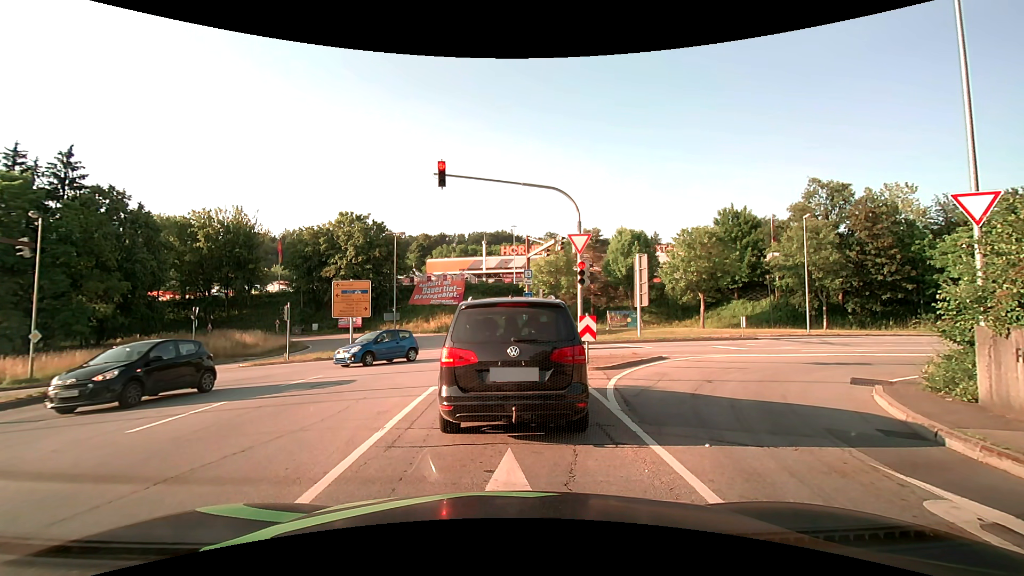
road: primary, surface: asphalt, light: Day
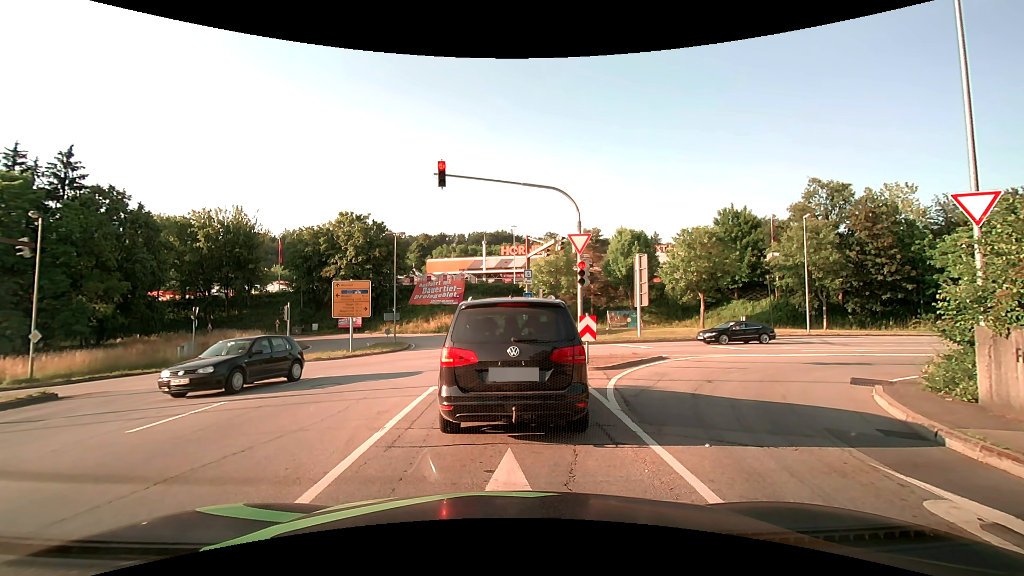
(0.0, 0.0) m; 0°
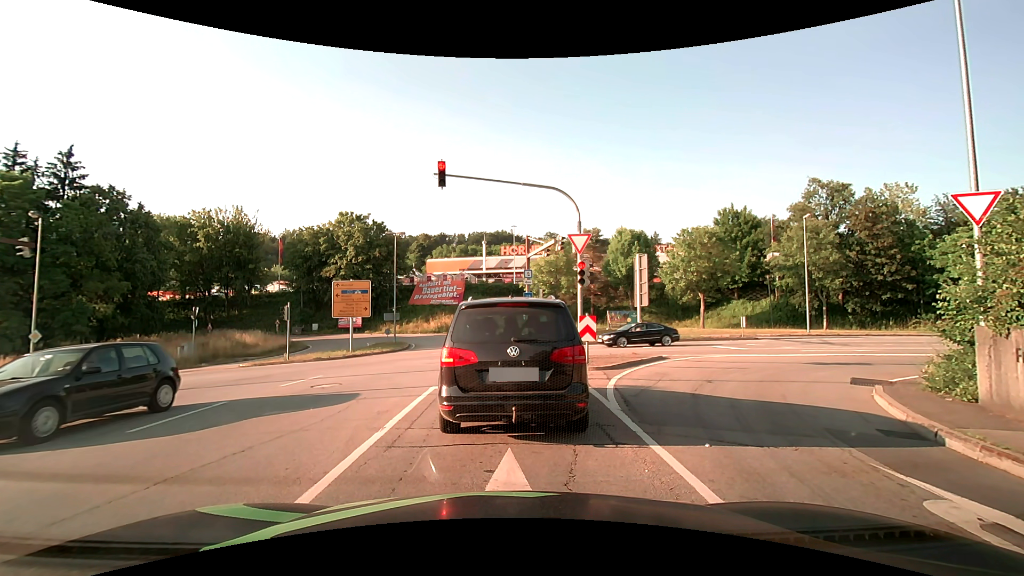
(0.0, 0.0) m; 0°
(0, +10) (-1, +20) (-2, +30) (-4, +40) (-6, +49) (-10, +58) (-18, +65) (-27, +69) (-37, +70) (-46, +68) m
